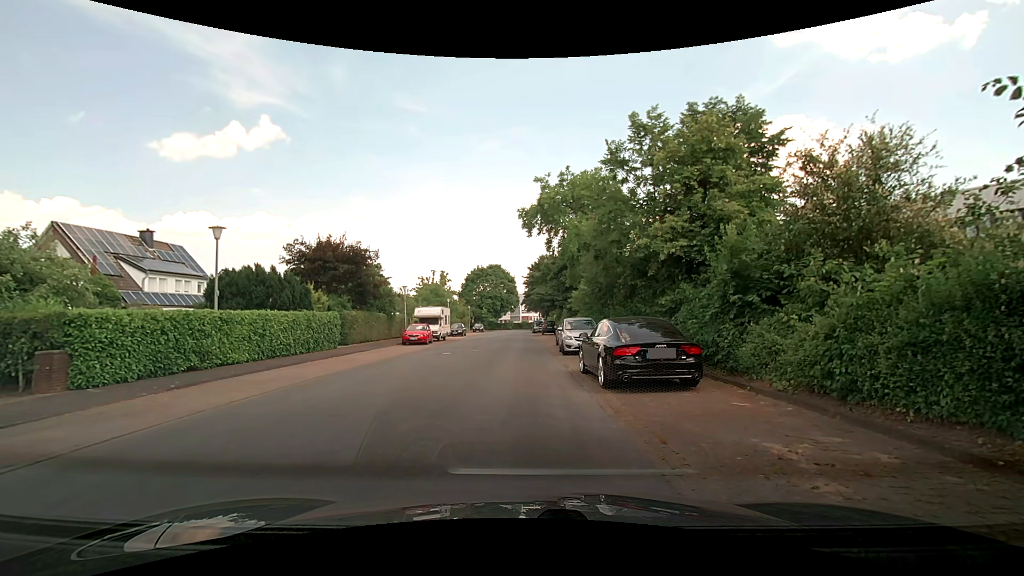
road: residential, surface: paved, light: Day
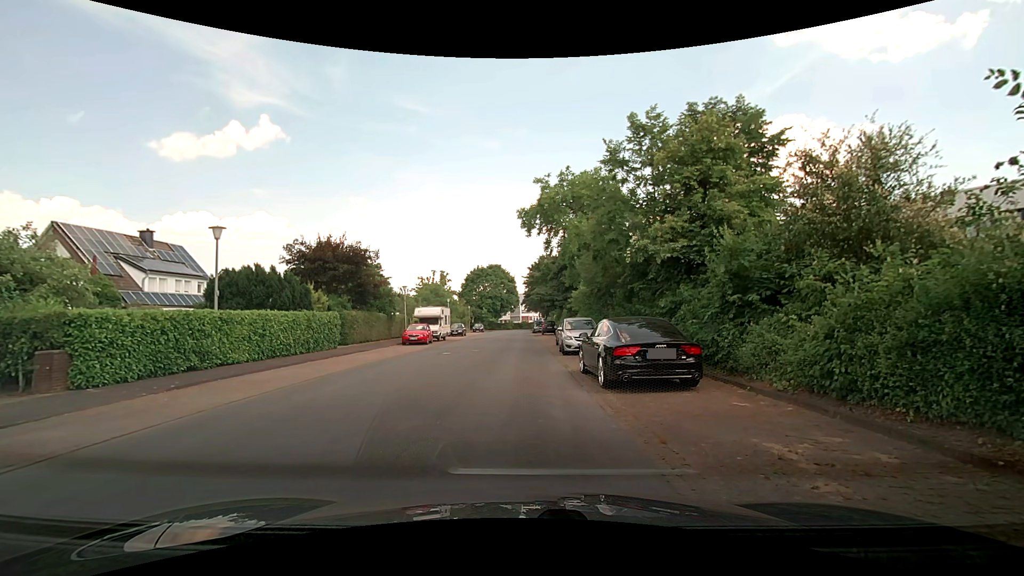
(0.0, 0.0) m; 0°
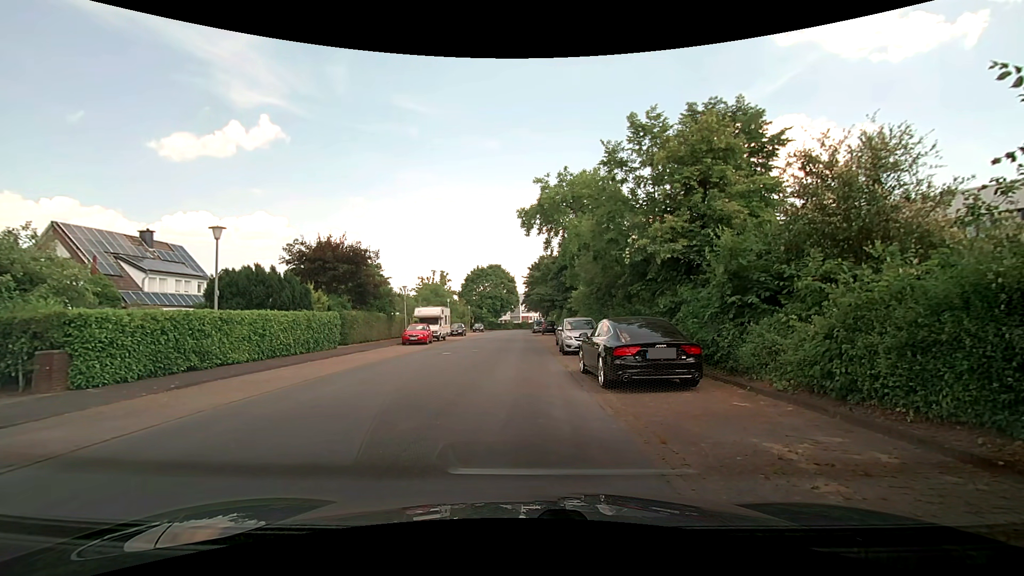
(0.0, 0.0) m; 0°
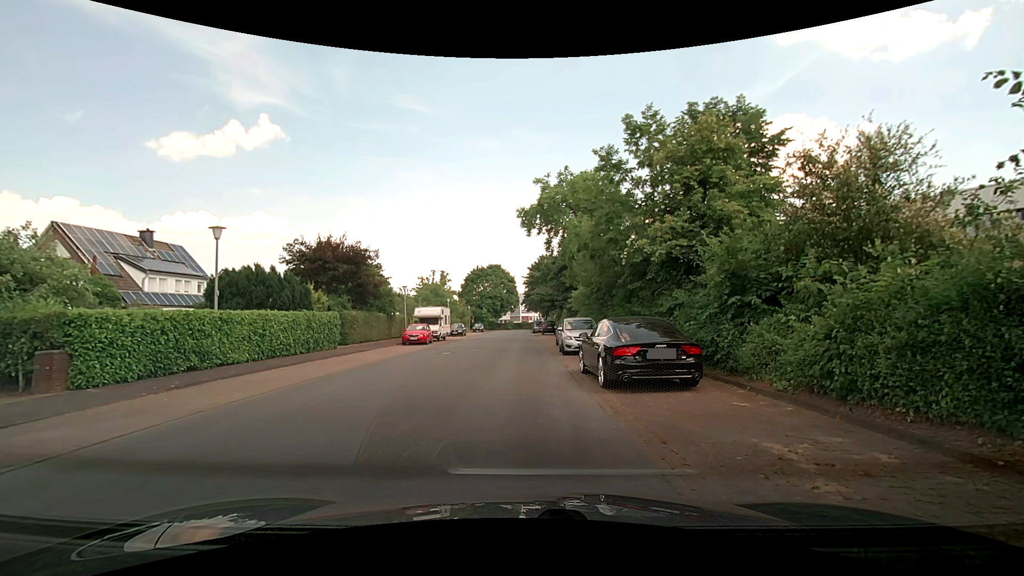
(0.0, 0.0) m; 0°
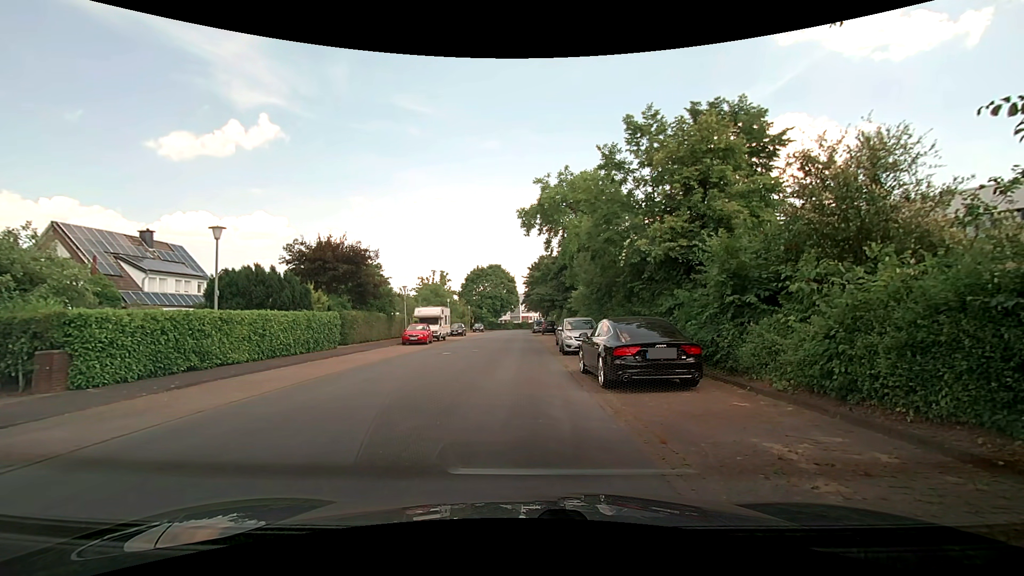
(0.0, 0.0) m; 0°
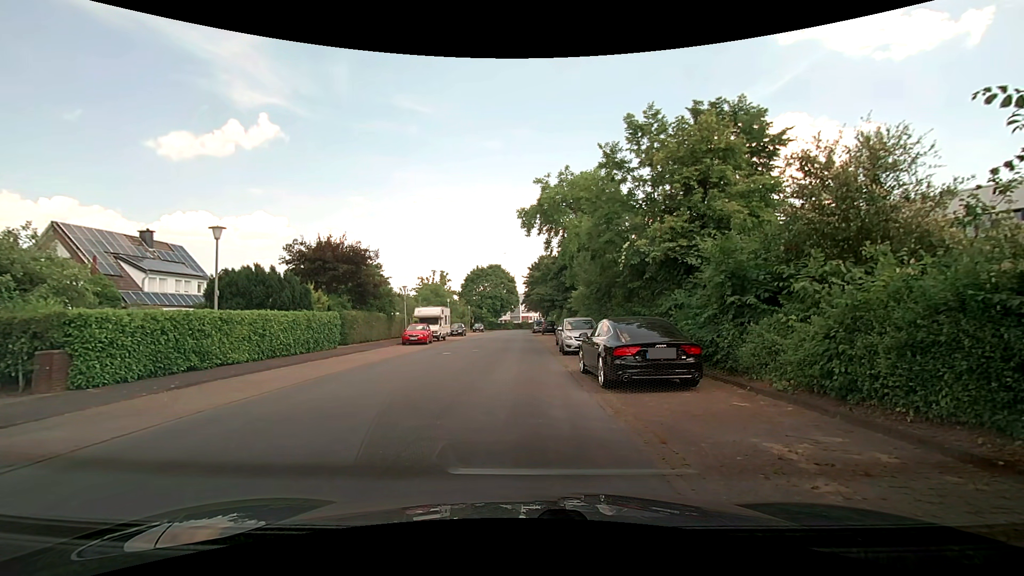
(0.0, 0.0) m; 0°
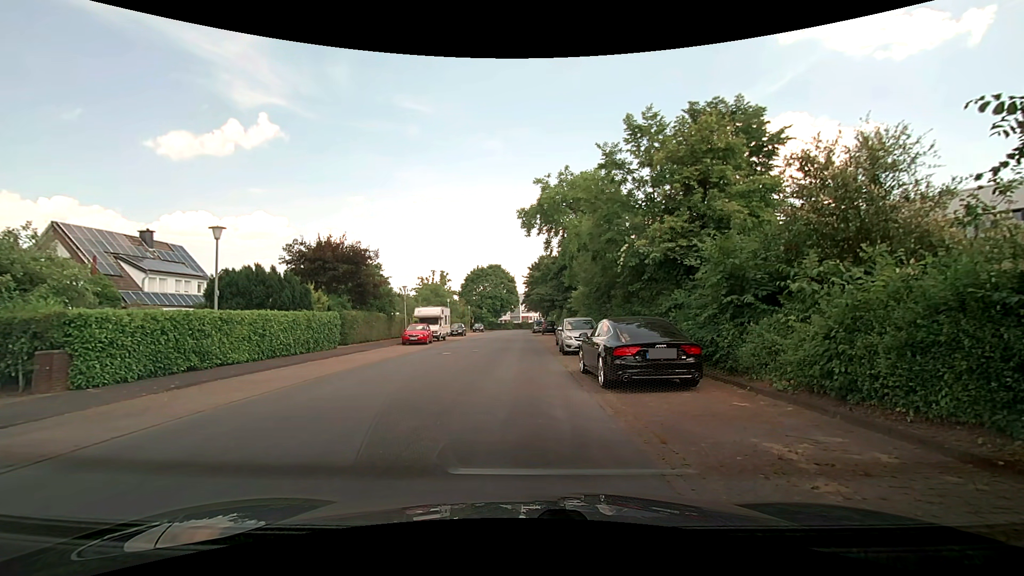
(0.0, 0.0) m; 0°
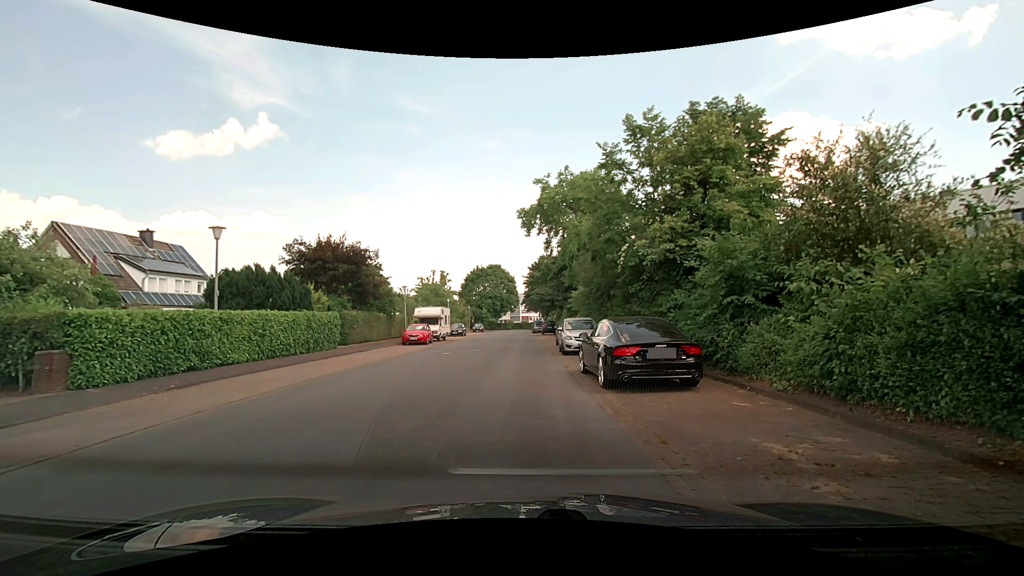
(0.0, 0.0) m; 0°
